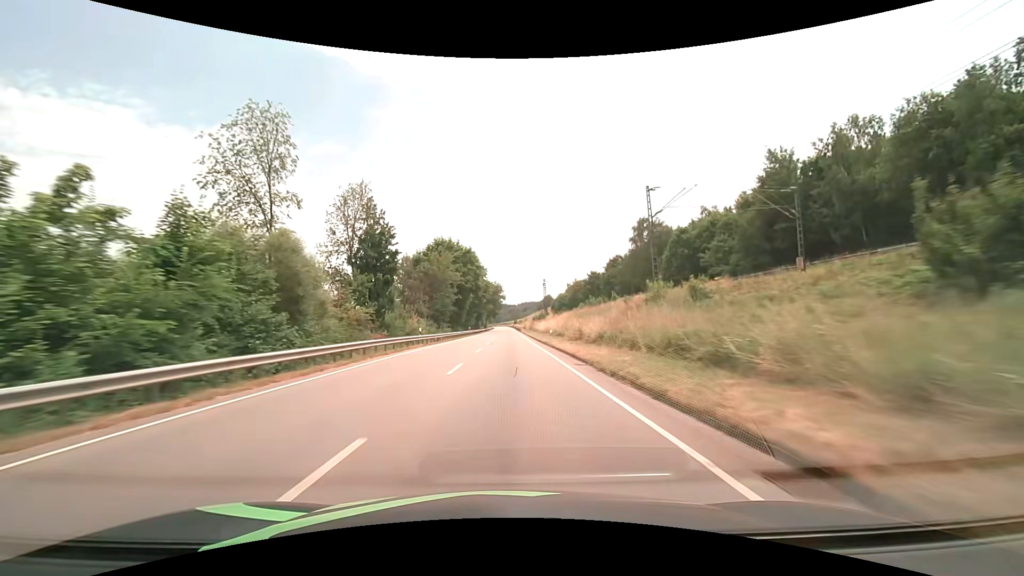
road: primary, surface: asphalt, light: Day
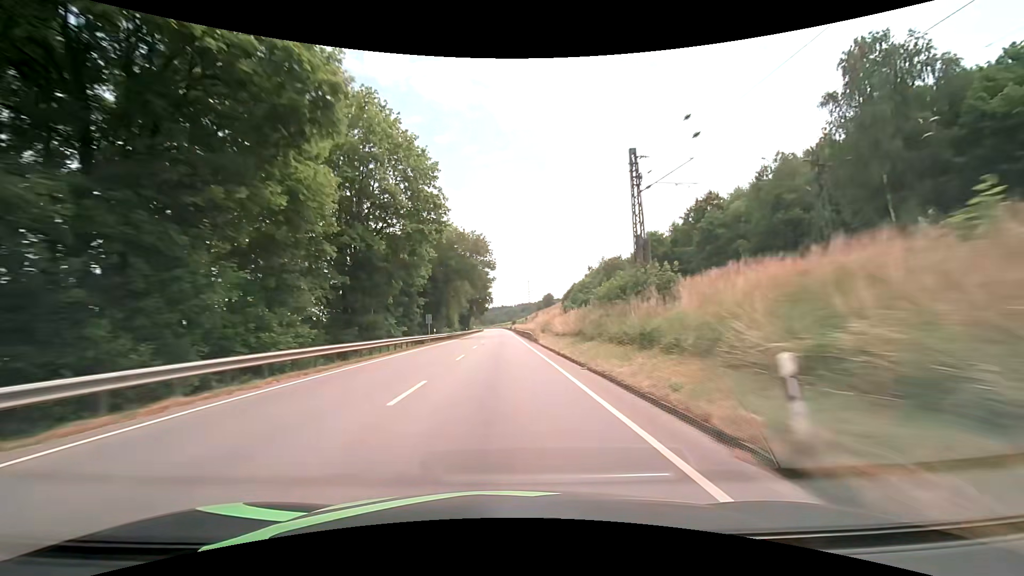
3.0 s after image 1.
(+0.5, +79.1) m; 0°
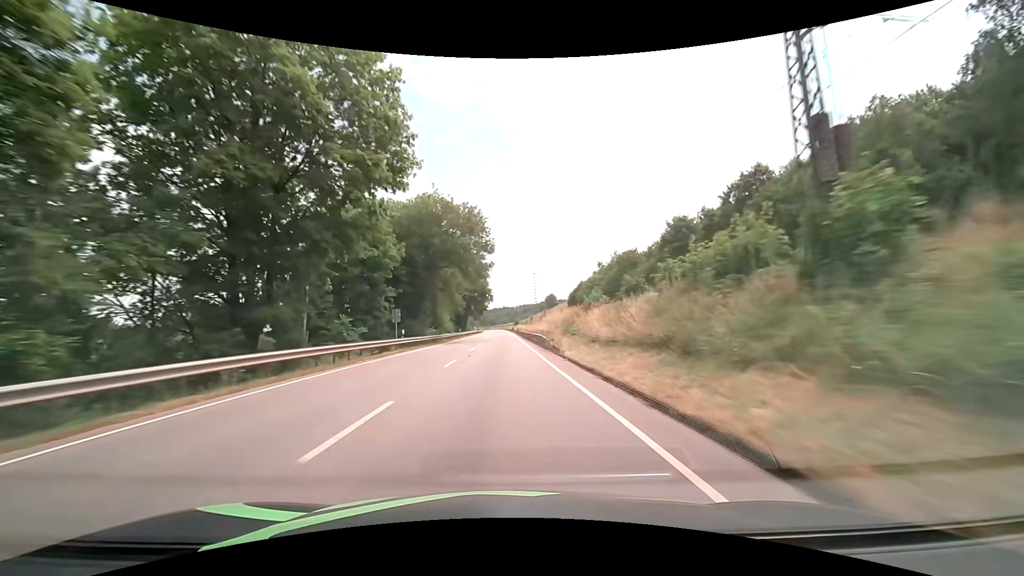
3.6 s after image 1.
(0.0, +15.8) m; 0°
(0, +10) (0, +20) (0, +30) (0, +40) (0, +50) (0, +60) (0, +70) (-1, +80) (-1, +90) (-1, +100) m
